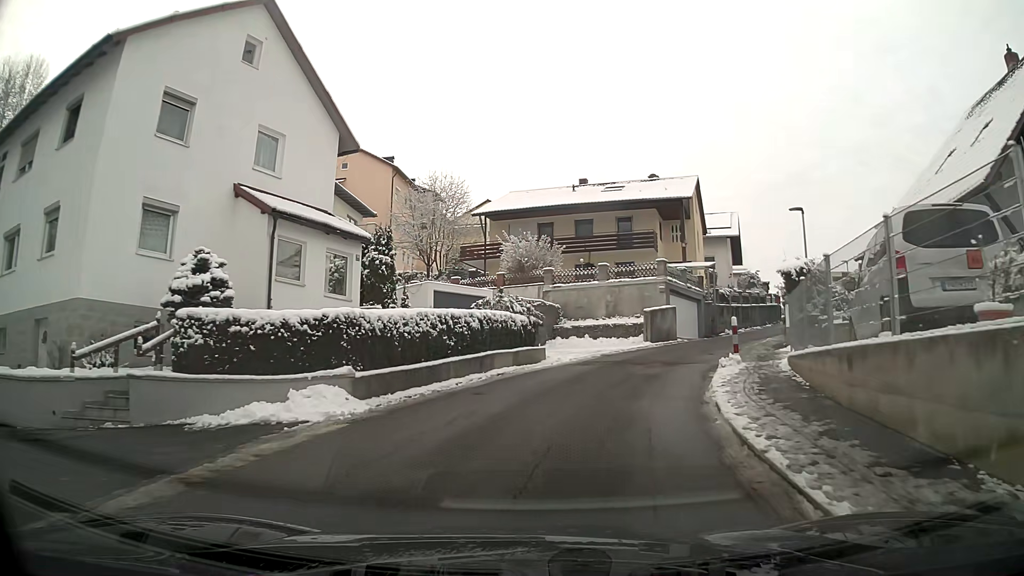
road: residential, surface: asphalt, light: Day
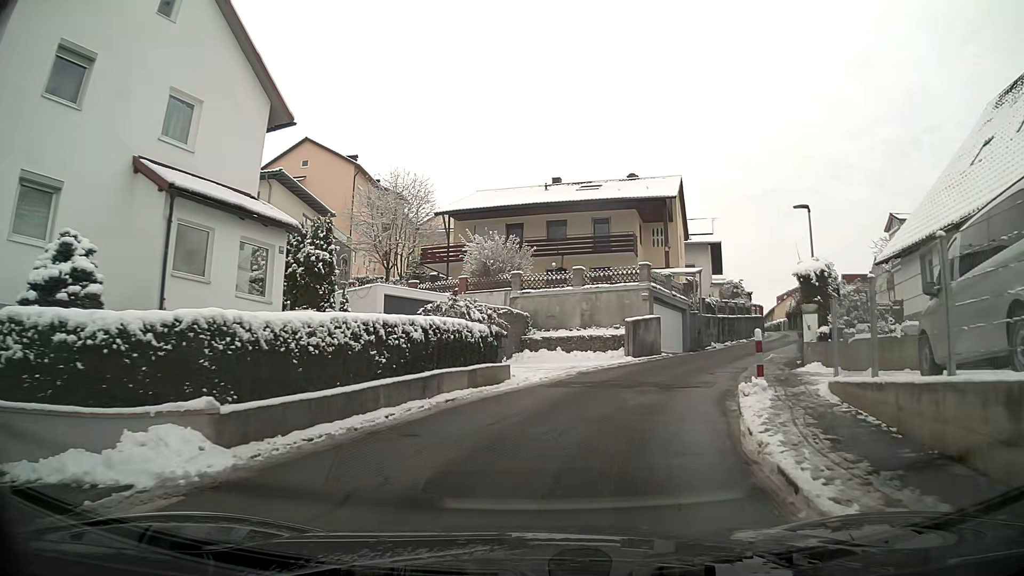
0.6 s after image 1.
(+0.1, +3.7) m; +3°
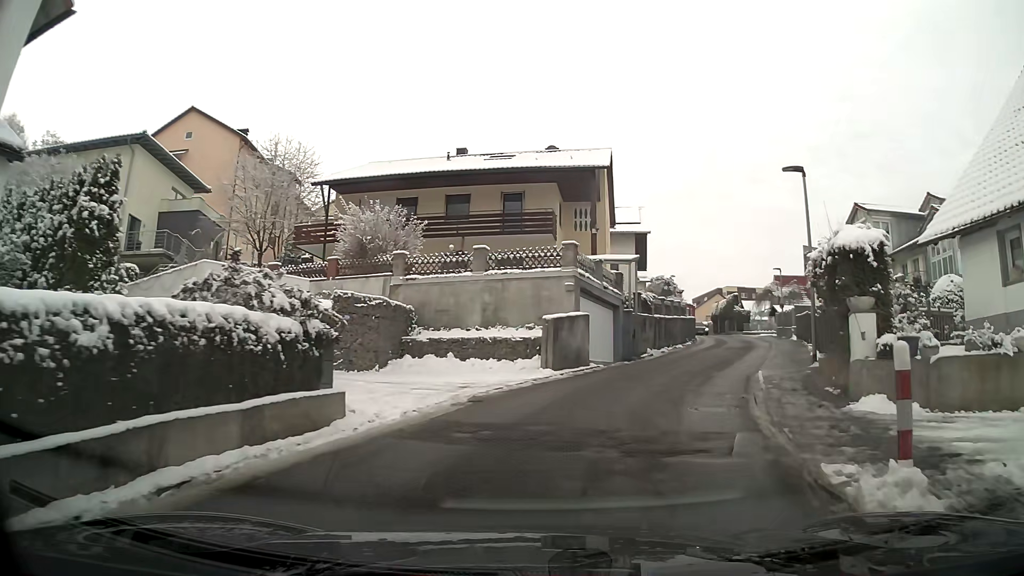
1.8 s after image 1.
(+0.5, +7.1) m; +9°
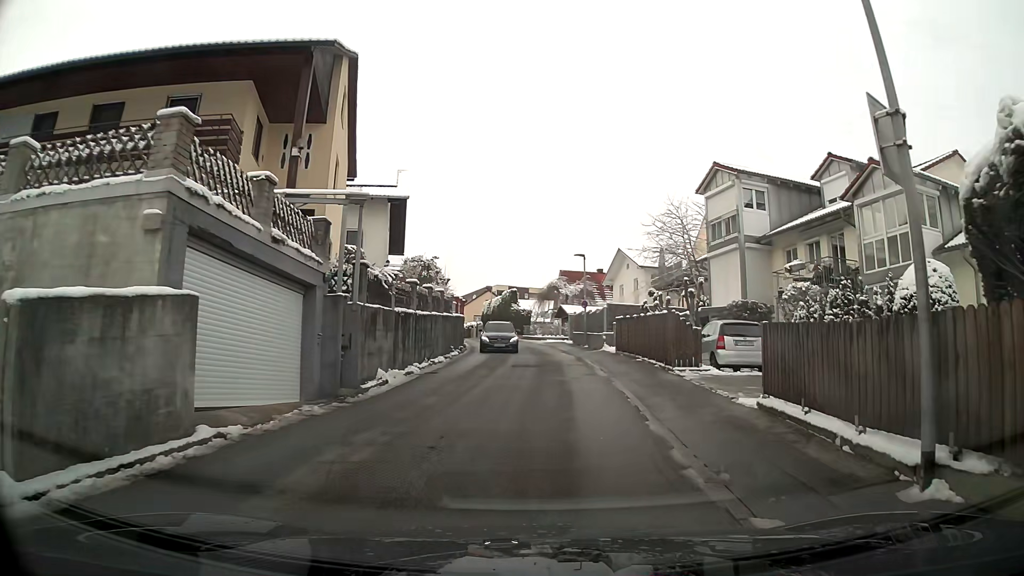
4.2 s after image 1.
(+2.3, +12.7) m; +19°
(0, +10) (0, +20) (0, +30) (-1, +40) (-3, +50) (-6, +59) (-9, +69) (-12, +78) (-15, +88) (-19, +97) m
